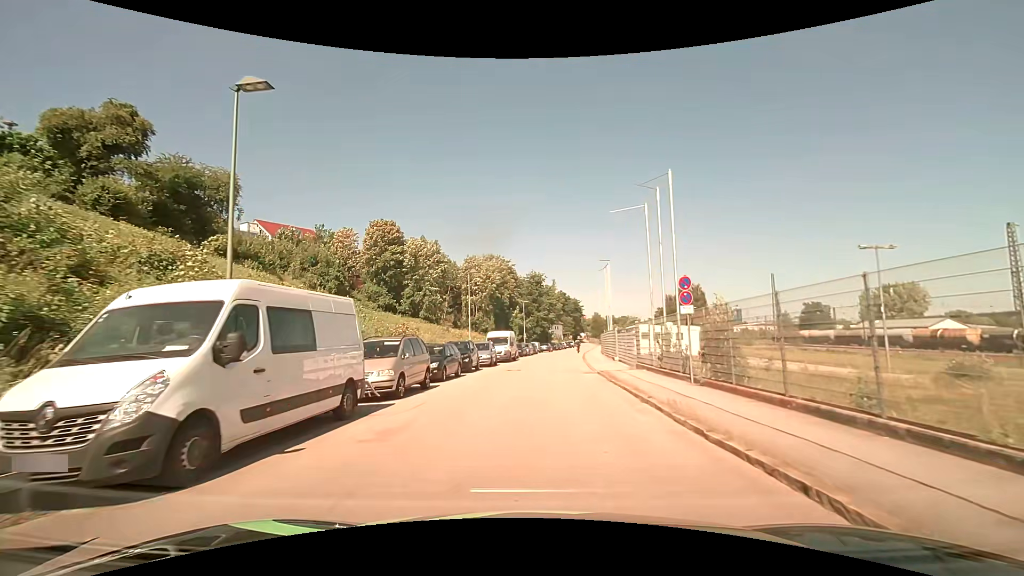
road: residential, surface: asphalt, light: Day
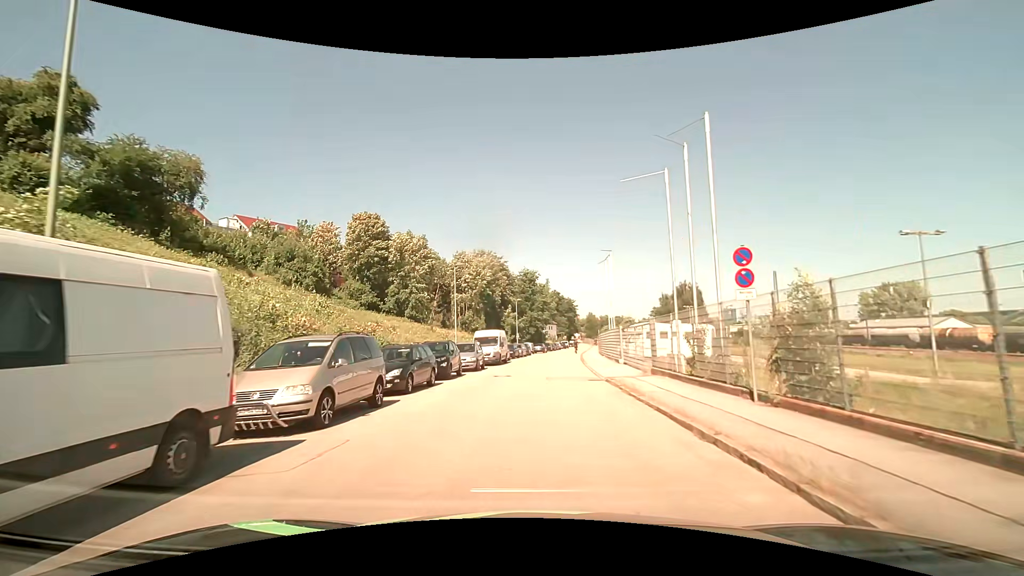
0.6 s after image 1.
(0.0, +4.4) m; +1°
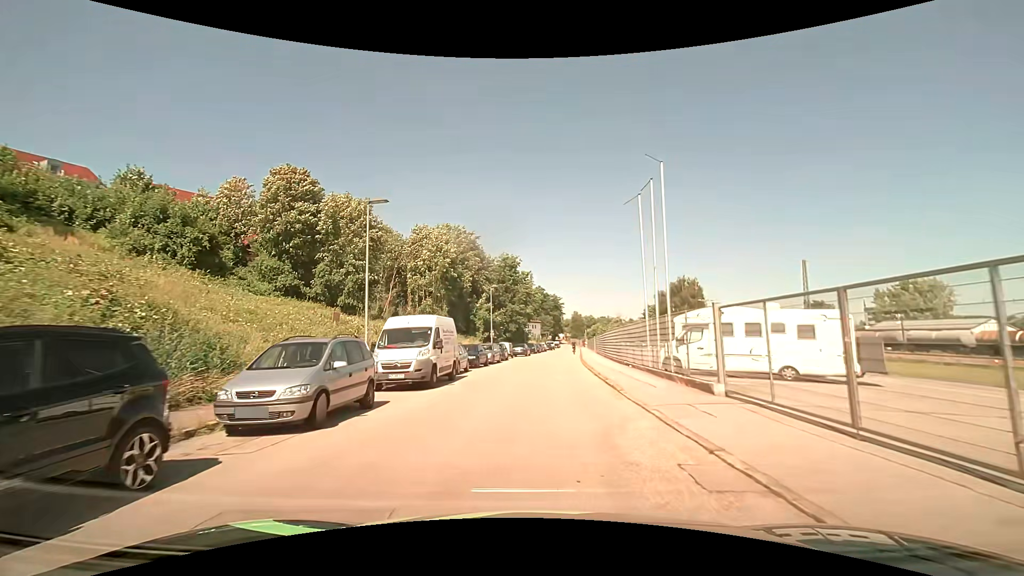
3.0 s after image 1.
(+0.4, +18.3) m; +3°
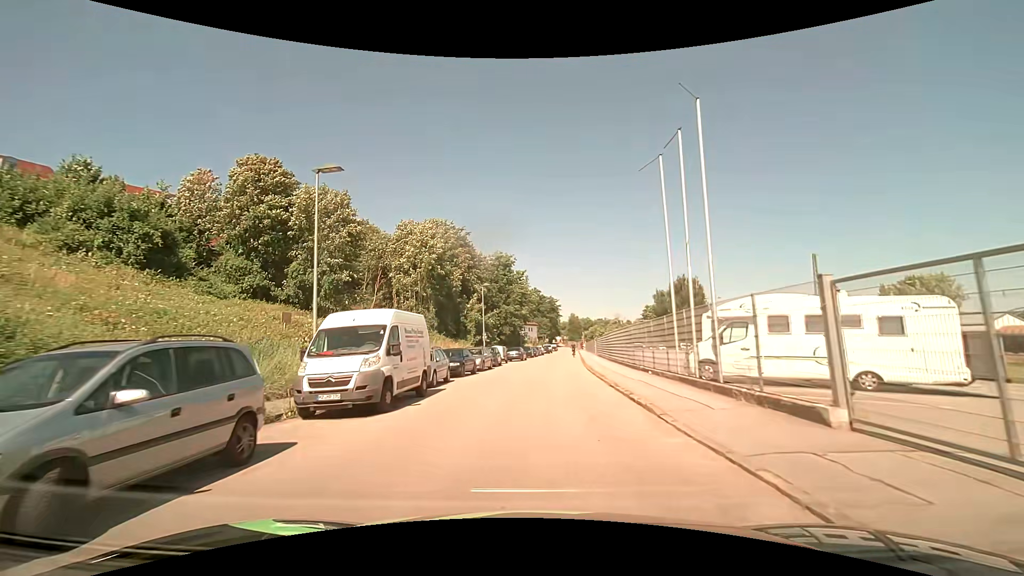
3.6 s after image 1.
(0.0, +4.9) m; -1°
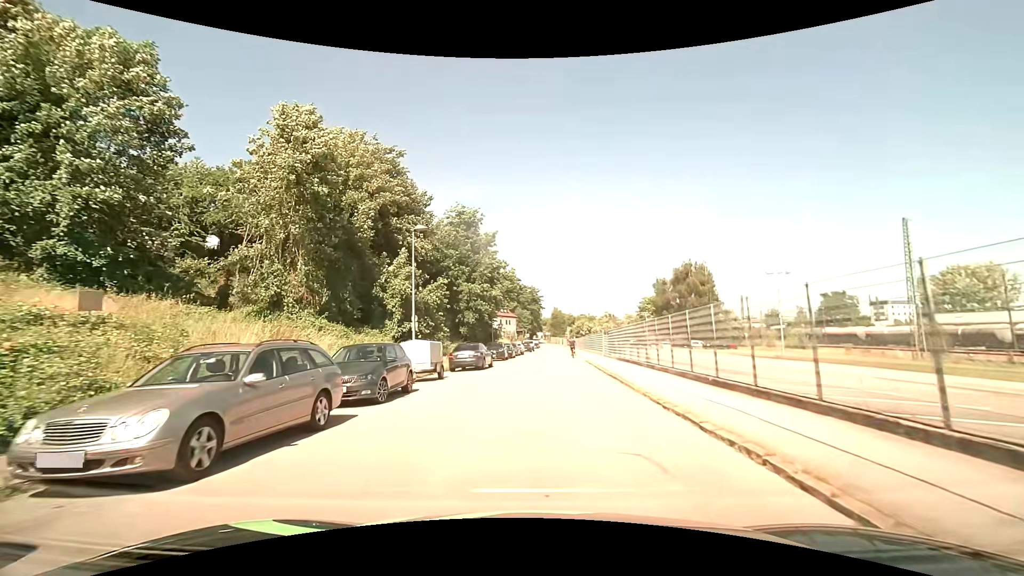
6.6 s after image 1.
(+0.6, +24.2) m; +3°
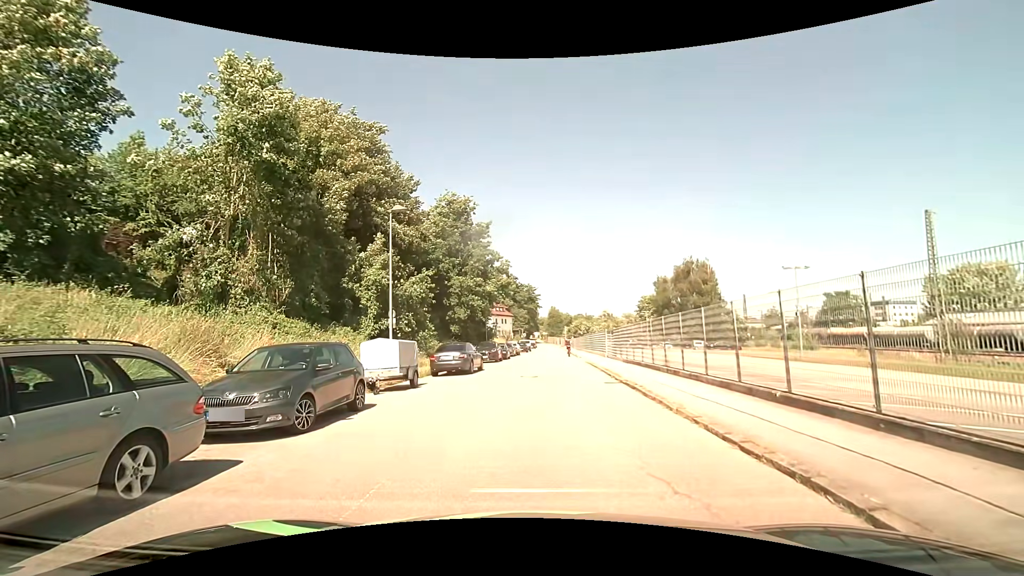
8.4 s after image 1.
(0.0, +2.9) m; 0°
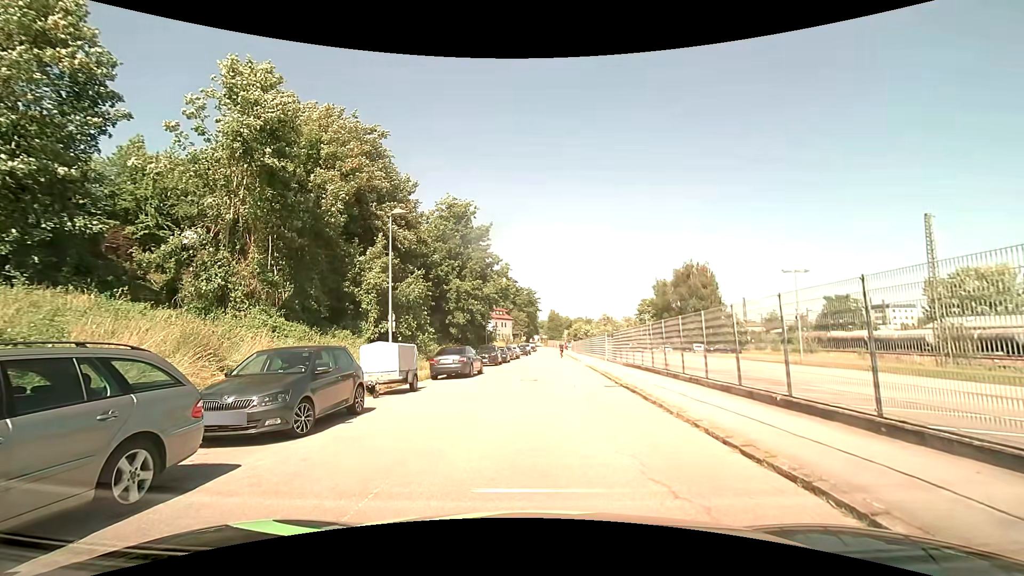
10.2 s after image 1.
(0.0, +0.1) m; 0°
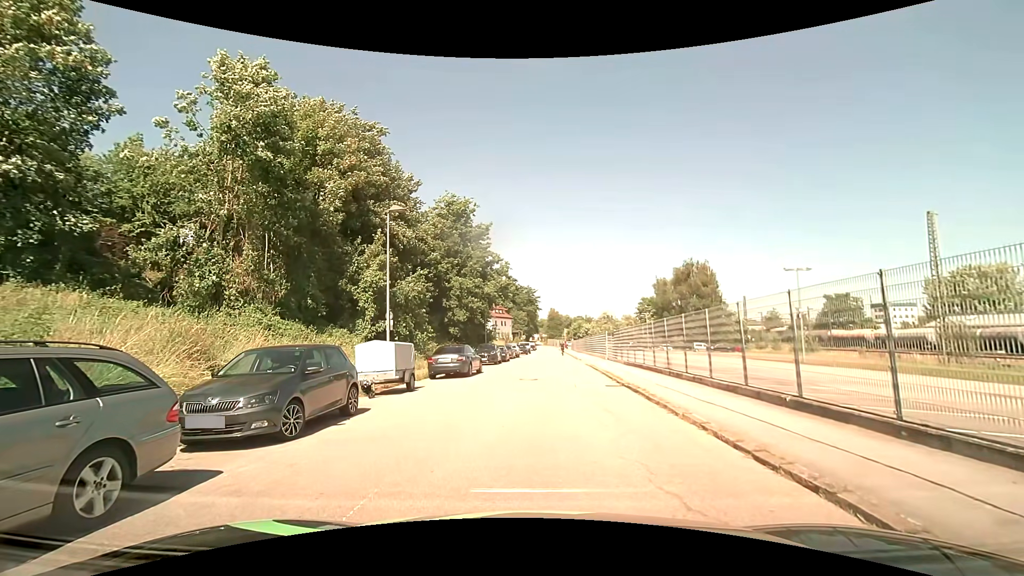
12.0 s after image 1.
(0.0, +0.4) m; 0°
(0, +10) (+1, +20) (+1, +30) (+2, +40) (+2, +50) (+3, +60) (+3, +70) (+4, +80) (+4, +90) (+5, +100) m
